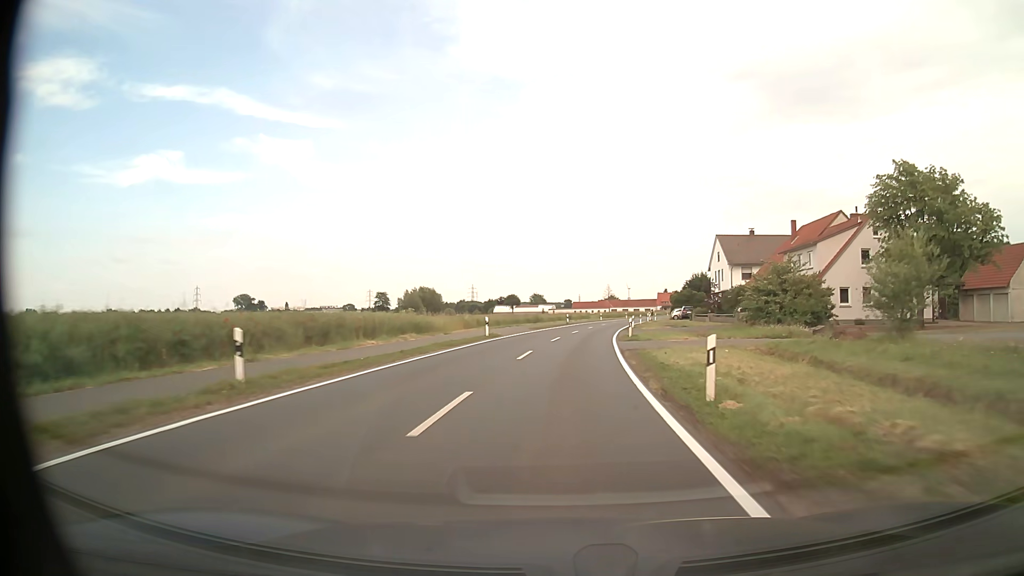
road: tertiary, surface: asphalt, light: Day
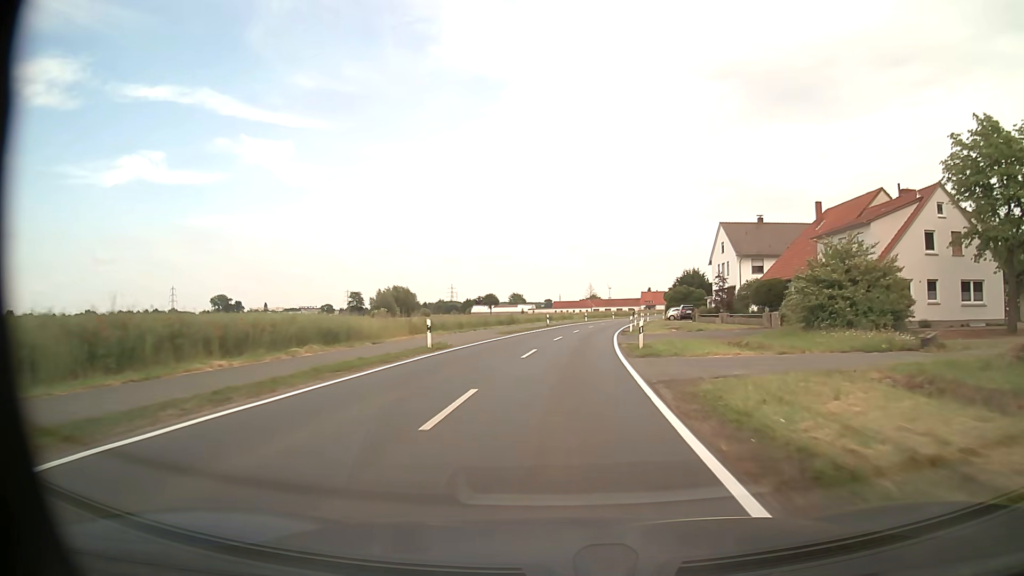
(+0.2, +11.5) m; +2°
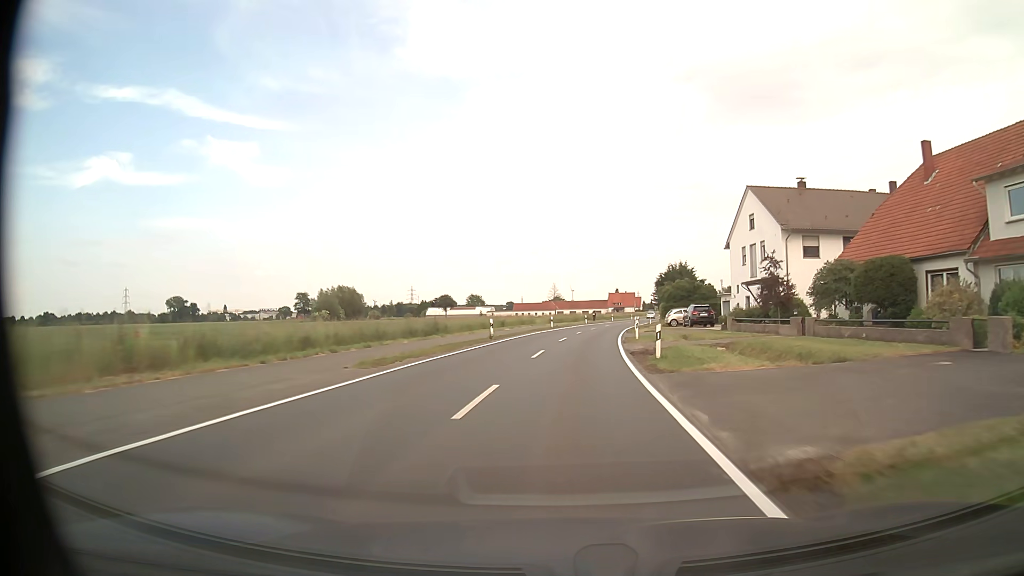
(+0.6, +23.0) m; +3°
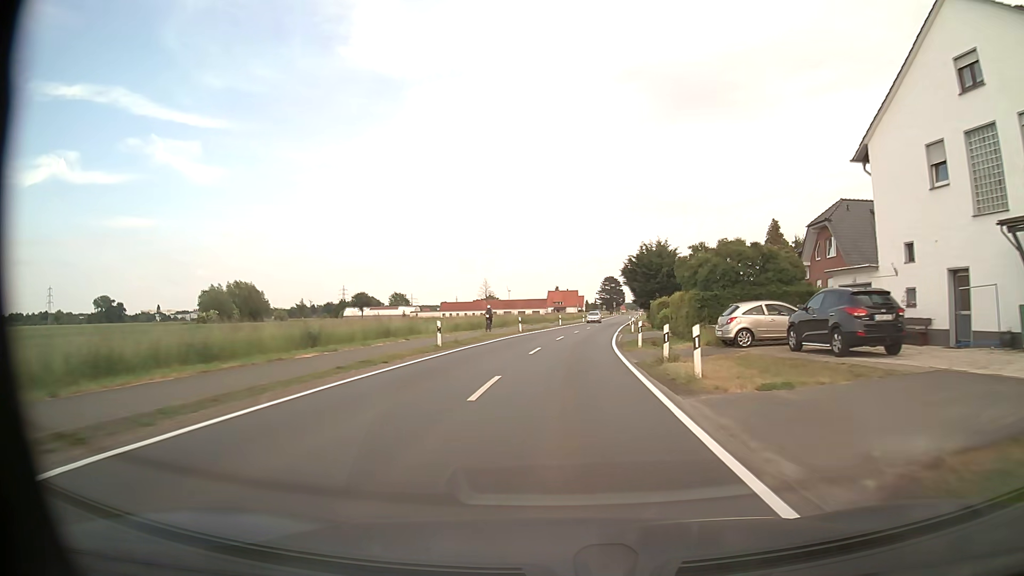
(+1.6, +34.3) m; +5°
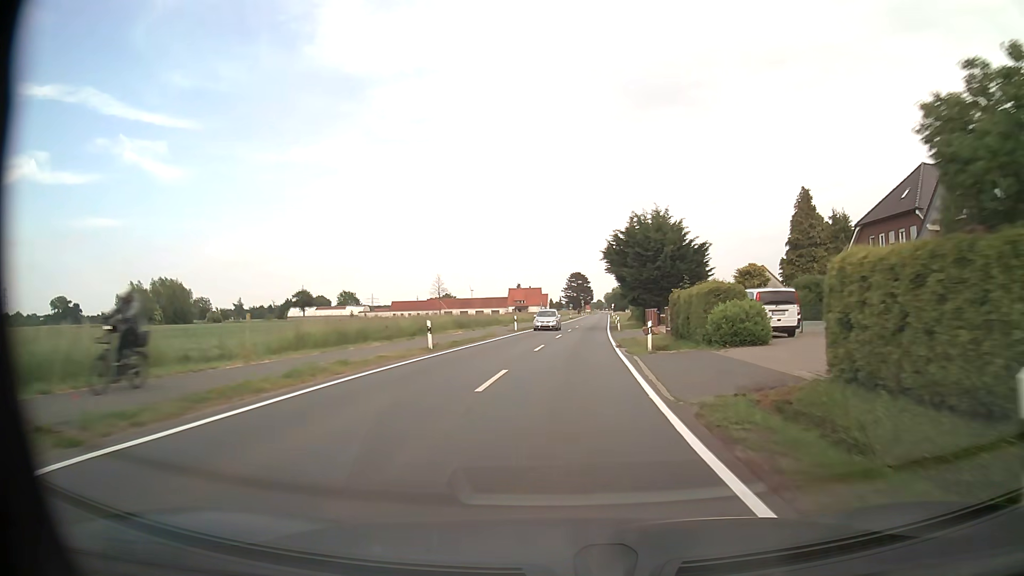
(+0.7, +22.9) m; +3°
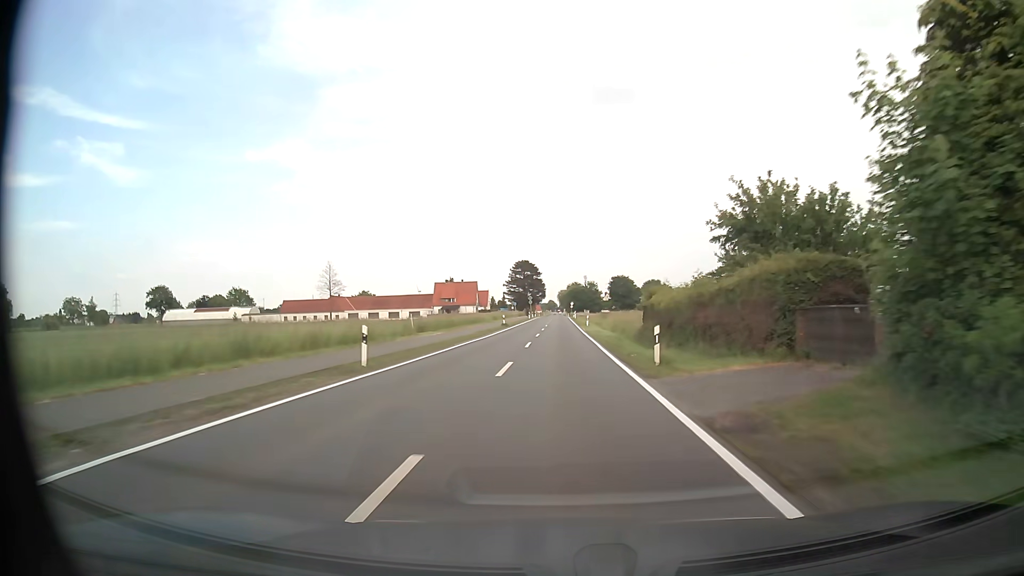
(+2.6, +57.1) m; +5°
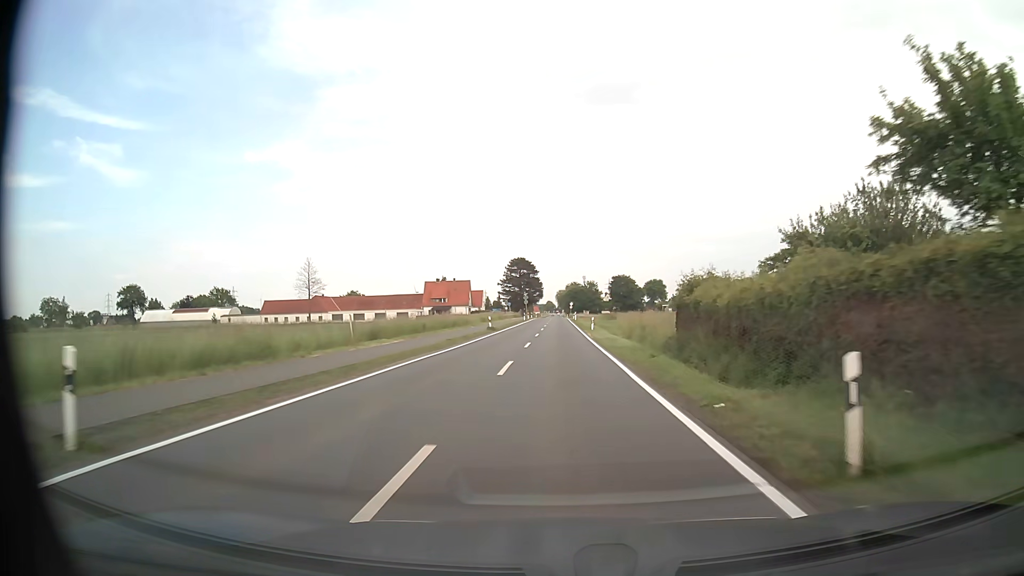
(0.0, +11.4) m; 0°
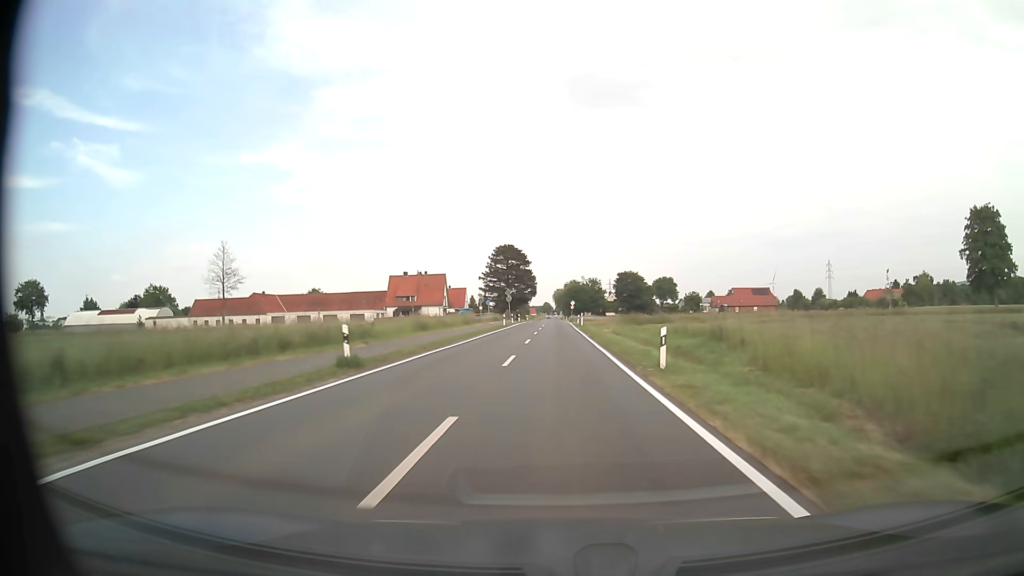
(+0.1, +34.3) m; 0°
(0, +10) (0, +20) (0, +30) (0, +40) (0, +50) (0, +60) (0, +70) (0, +80) (0, +90) (0, +100) m
